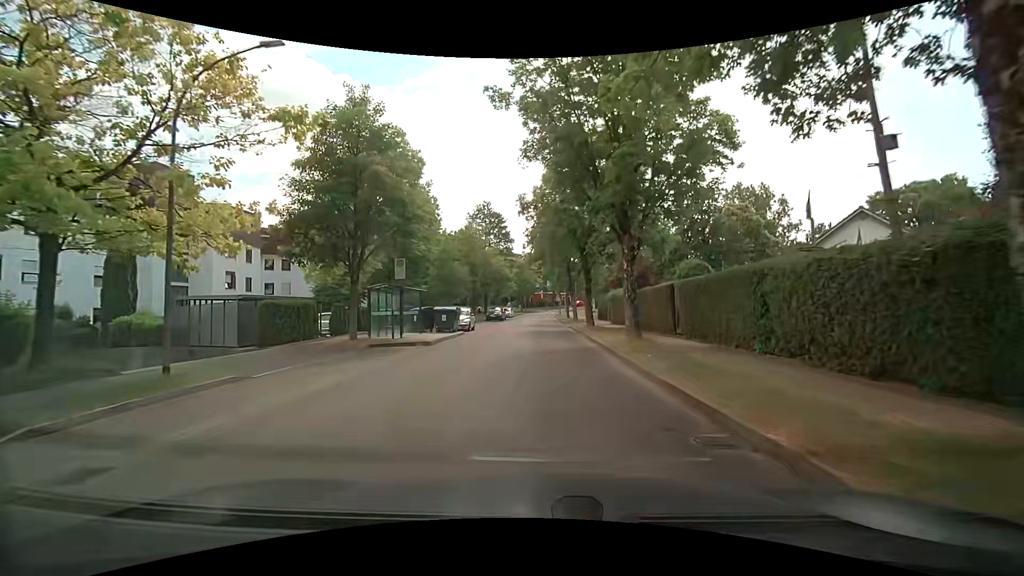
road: residential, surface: asphalt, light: Day
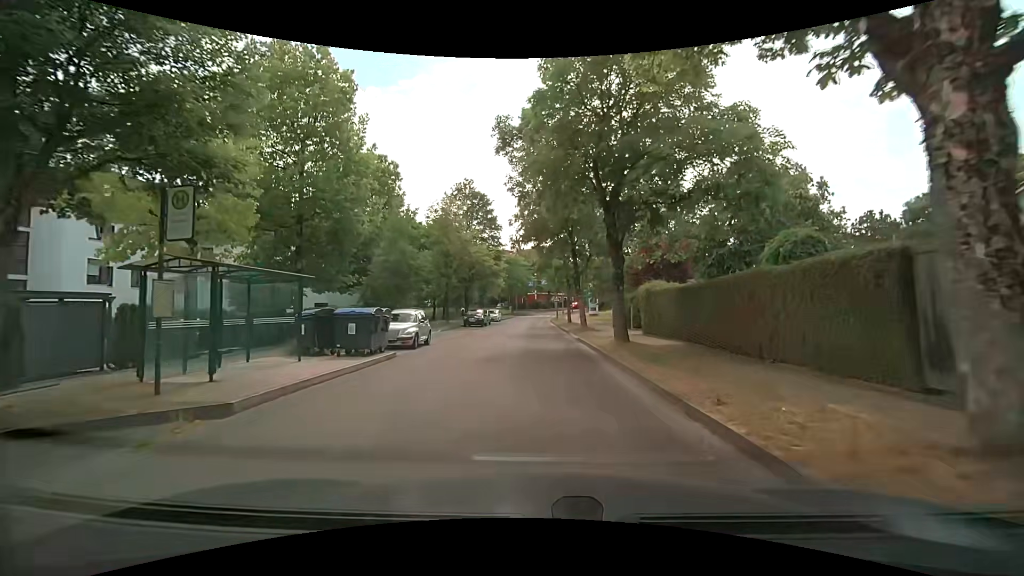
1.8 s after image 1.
(+0.2, +12.9) m; +1°
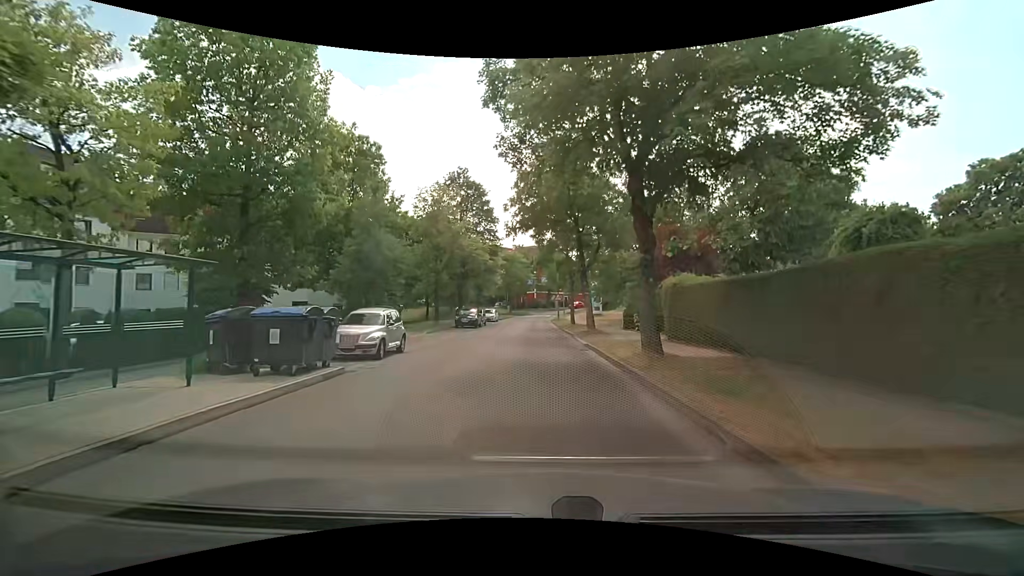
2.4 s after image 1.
(0.0, +4.4) m; 0°
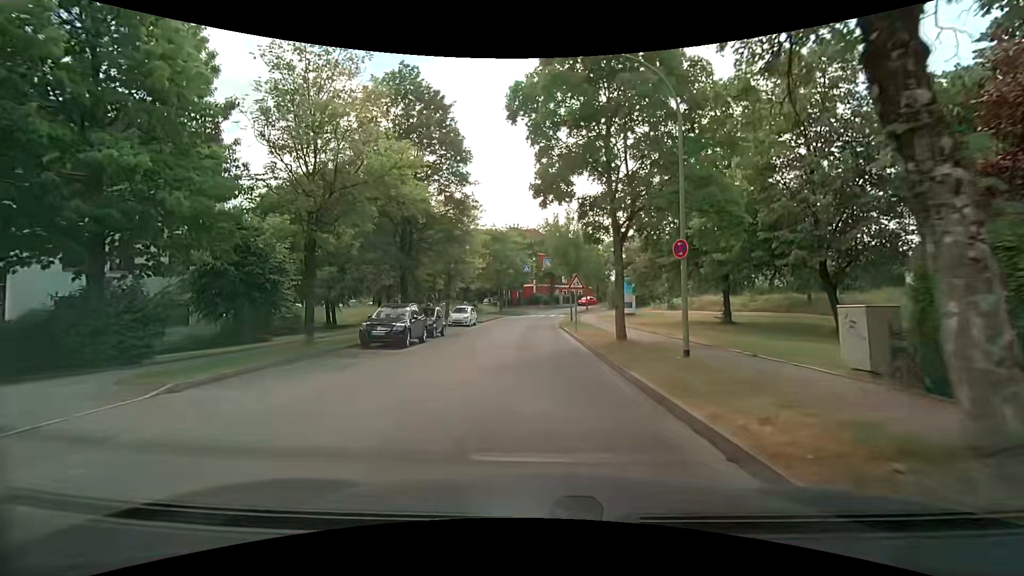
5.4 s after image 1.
(-0.1, +21.8) m; 0°
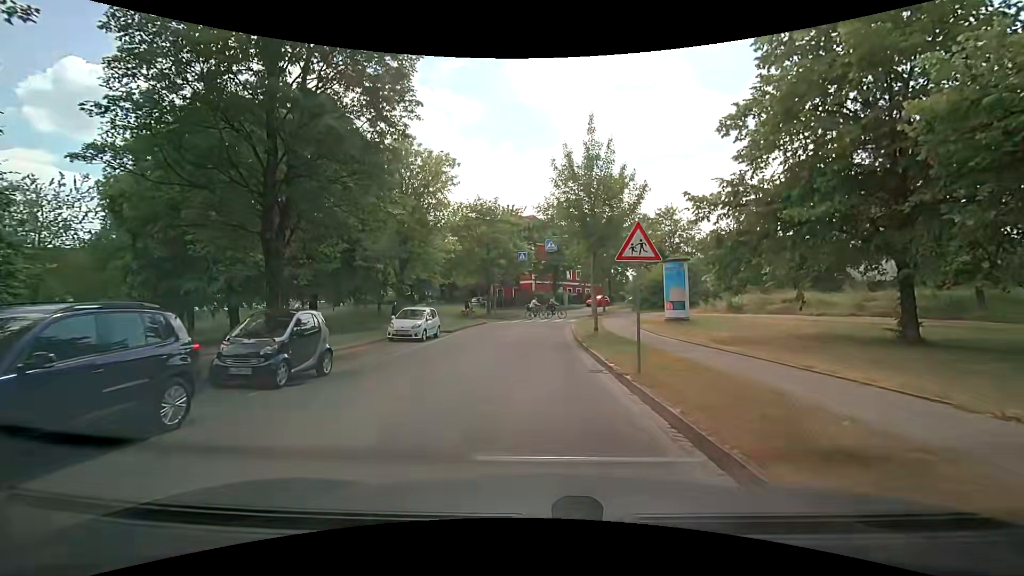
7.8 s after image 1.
(-0.2, +14.8) m; -1°
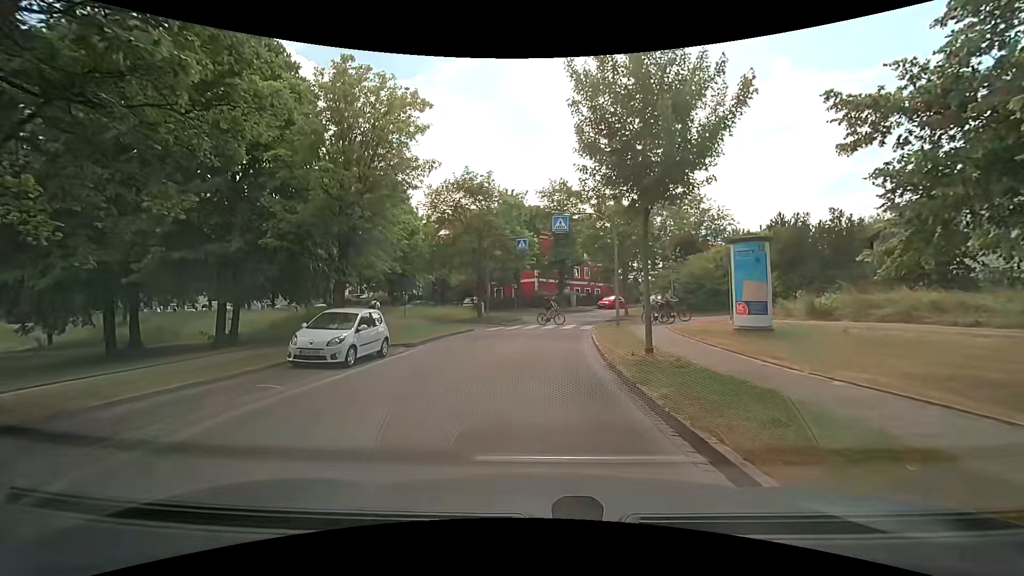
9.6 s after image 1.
(+0.1, +9.0) m; +1°
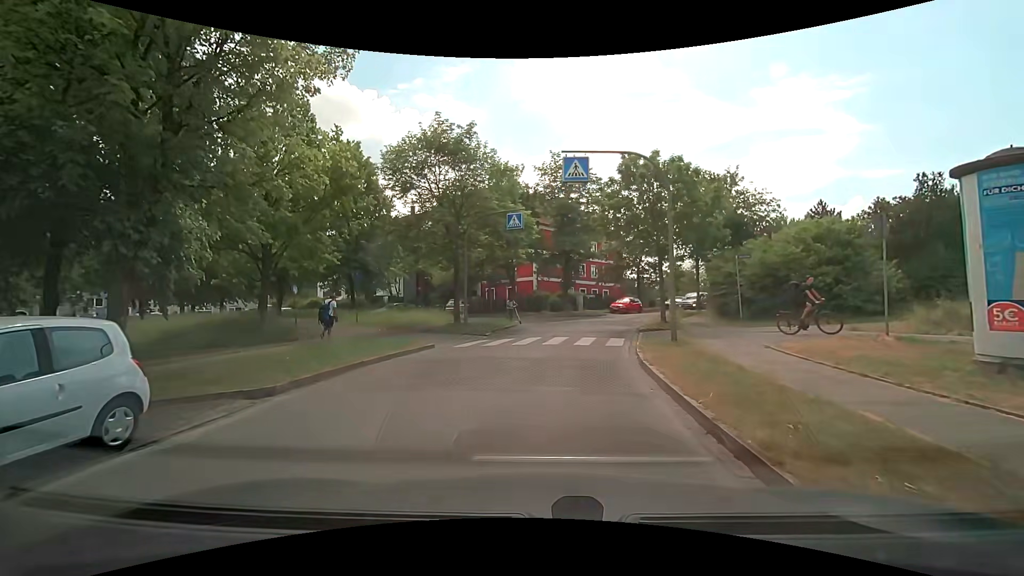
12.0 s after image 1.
(-0.1, +9.9) m; 0°
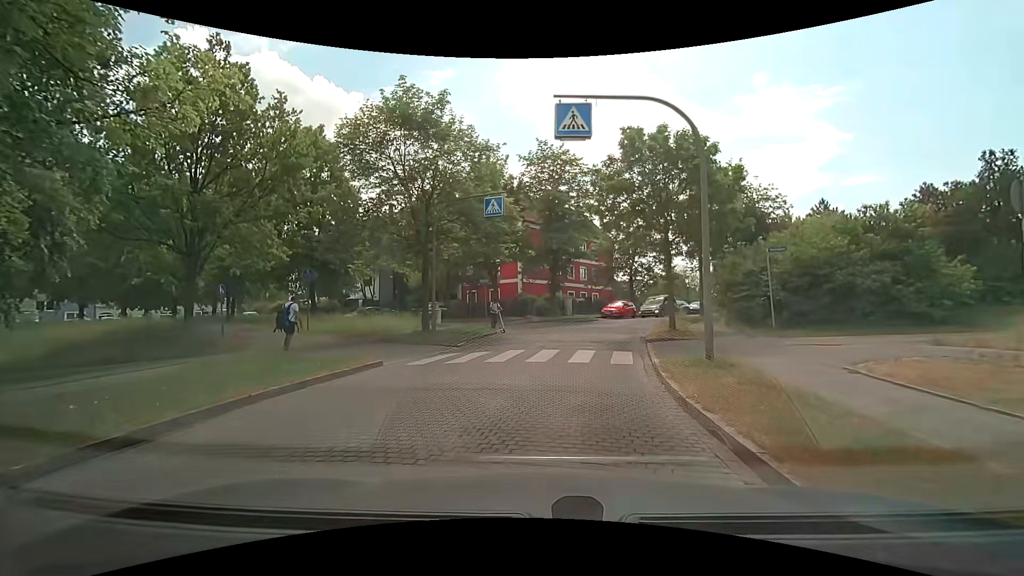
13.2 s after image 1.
(0.0, +4.1) m; +1°
(+1, +10) (+2, +20) (+5, +29) (+9, +38) (+15, +47) (+21, +55) (+27, +62) (+33, +70) (+40, +78) (+46, +86) m
